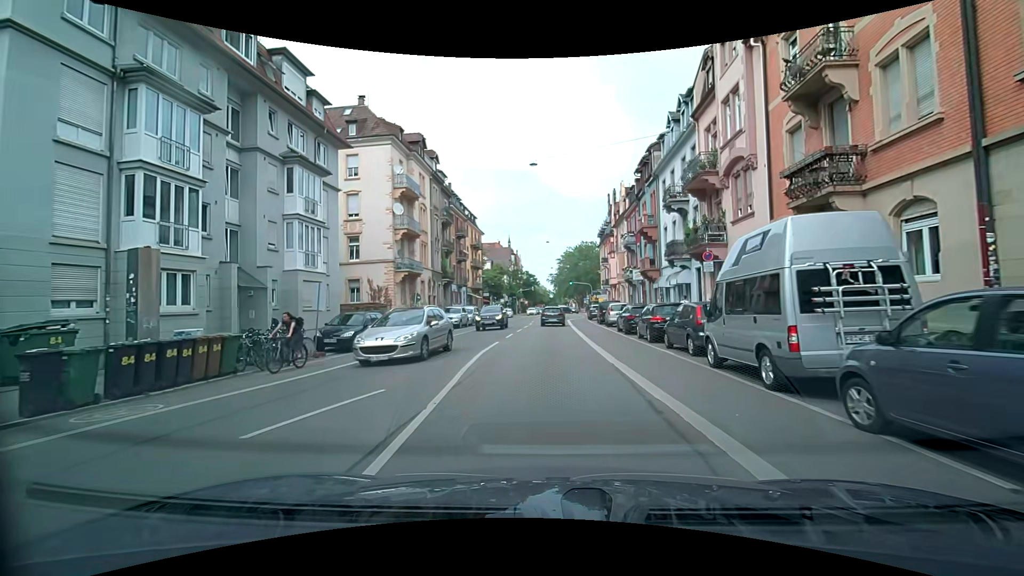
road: secondary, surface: asphalt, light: Day
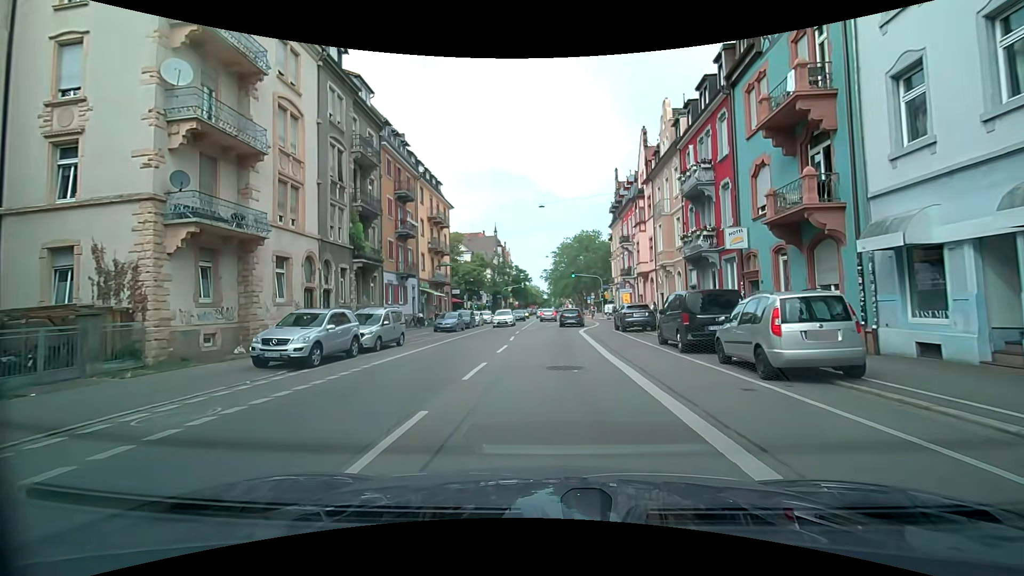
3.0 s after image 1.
(+0.1, +24.7) m; +2°
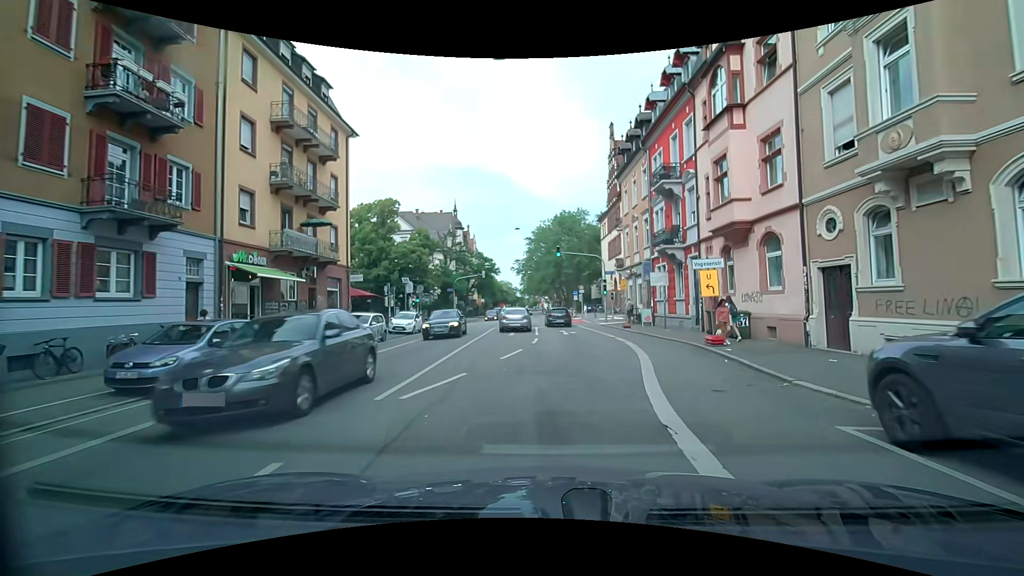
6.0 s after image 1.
(+0.3, +26.1) m; +2°
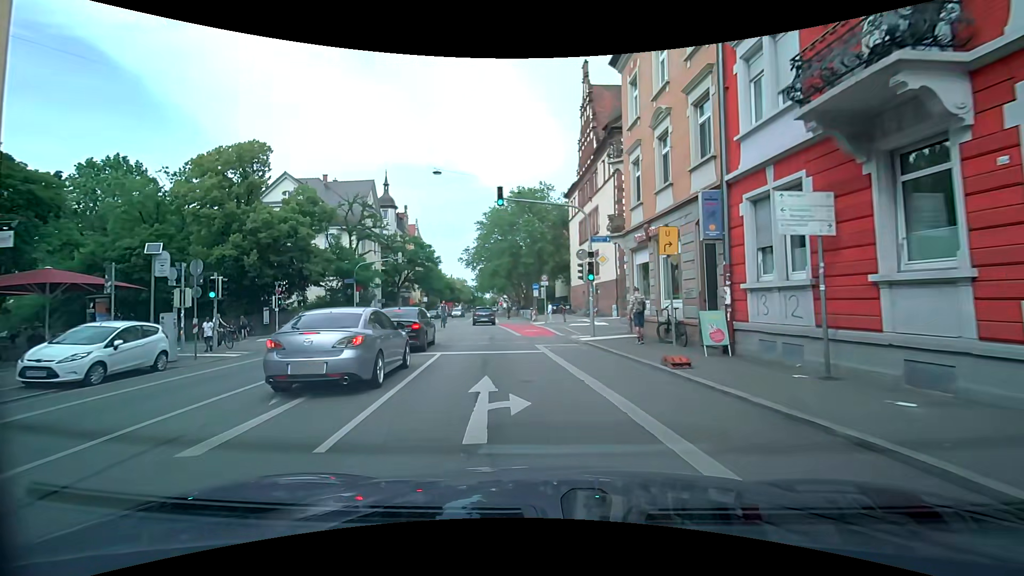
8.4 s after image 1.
(+1.3, +20.5) m; +5°
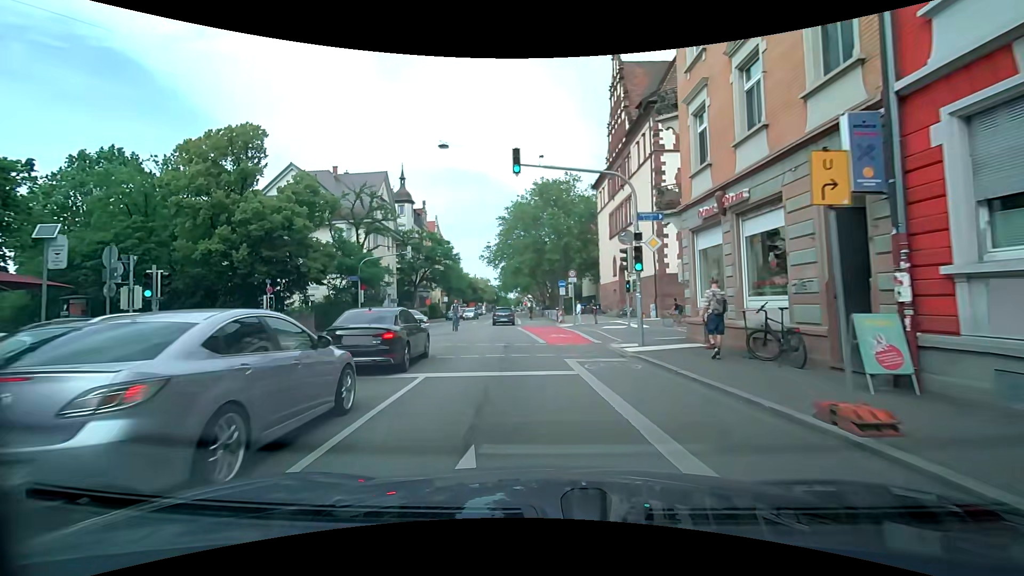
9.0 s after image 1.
(0.0, +5.0) m; -1°
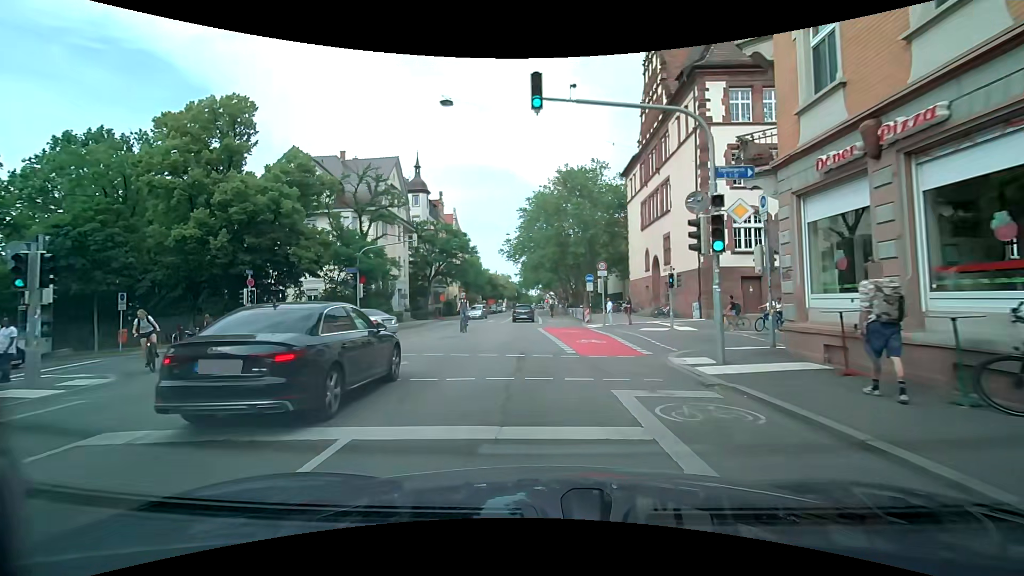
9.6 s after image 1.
(-0.1, +5.0) m; -4°
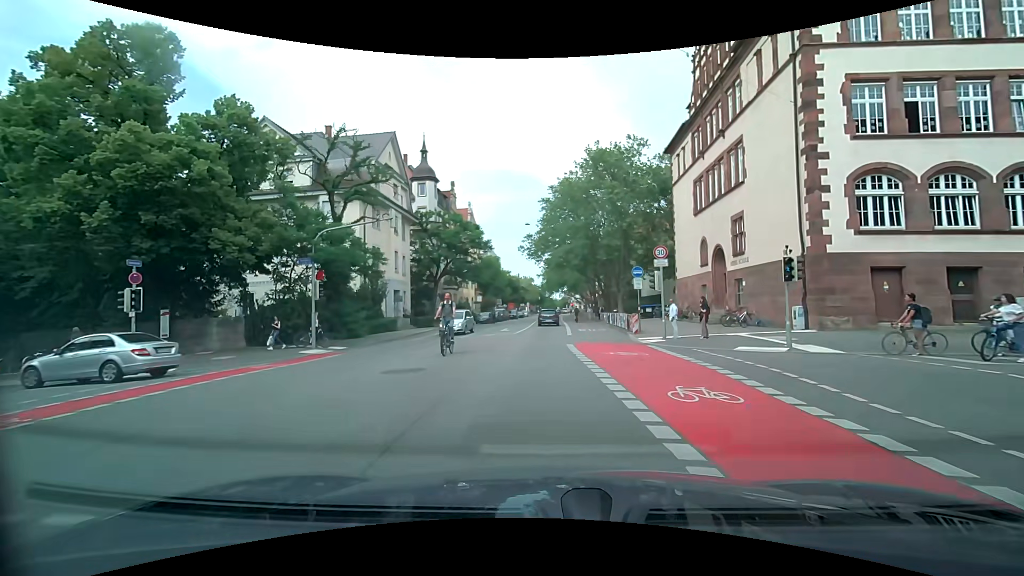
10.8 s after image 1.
(-0.2, +10.0) m; -2°
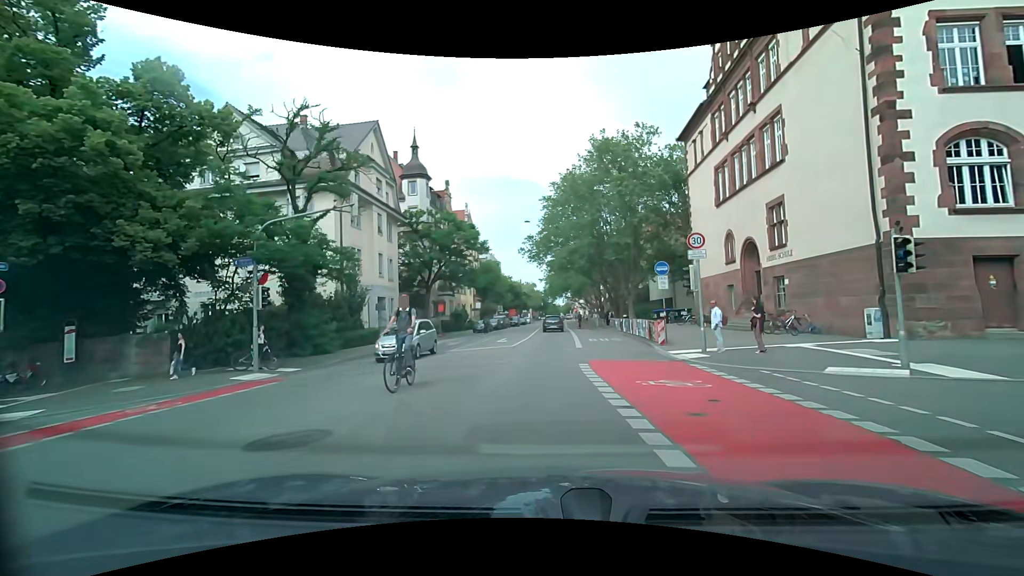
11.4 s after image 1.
(0.0, +5.0) m; -1°
(0, +10) (0, +20) (0, +30) (+1, +40) (+1, +50) (+1, +60) (+1, +70) (+2, +80) (+2, +90) (+2, +100) m
